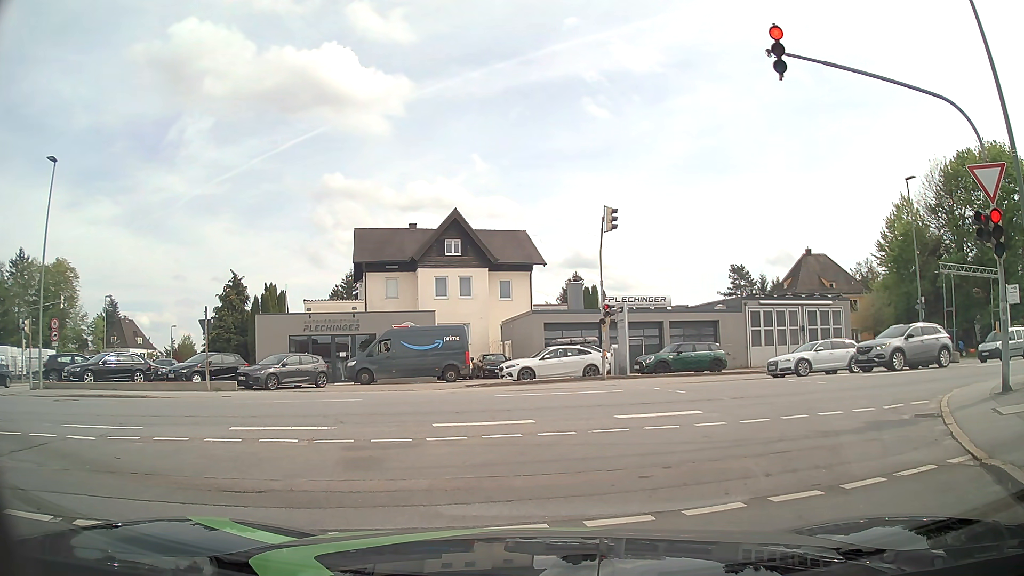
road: residential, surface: asphalt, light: Day
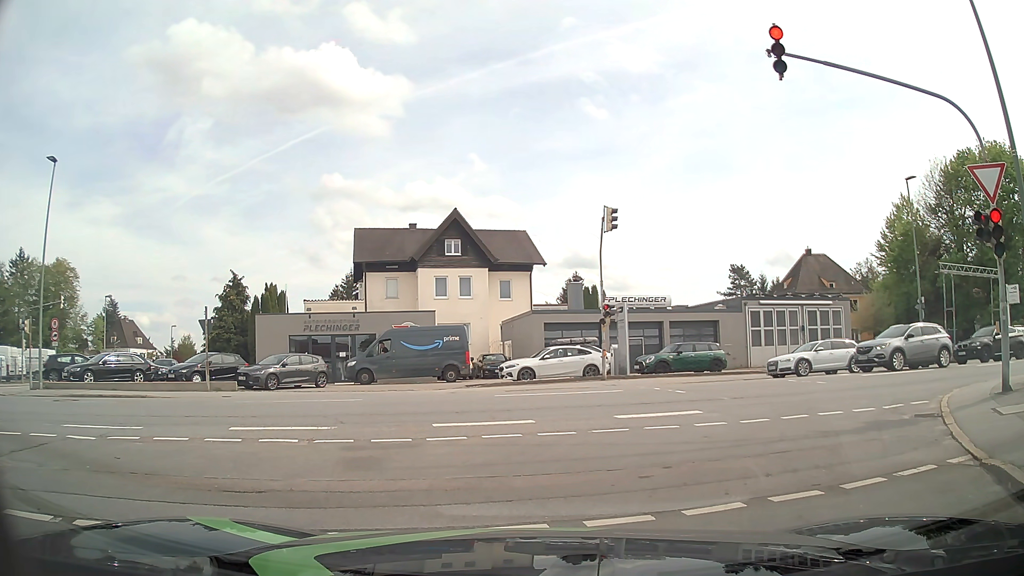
(0.0, 0.0) m; 0°
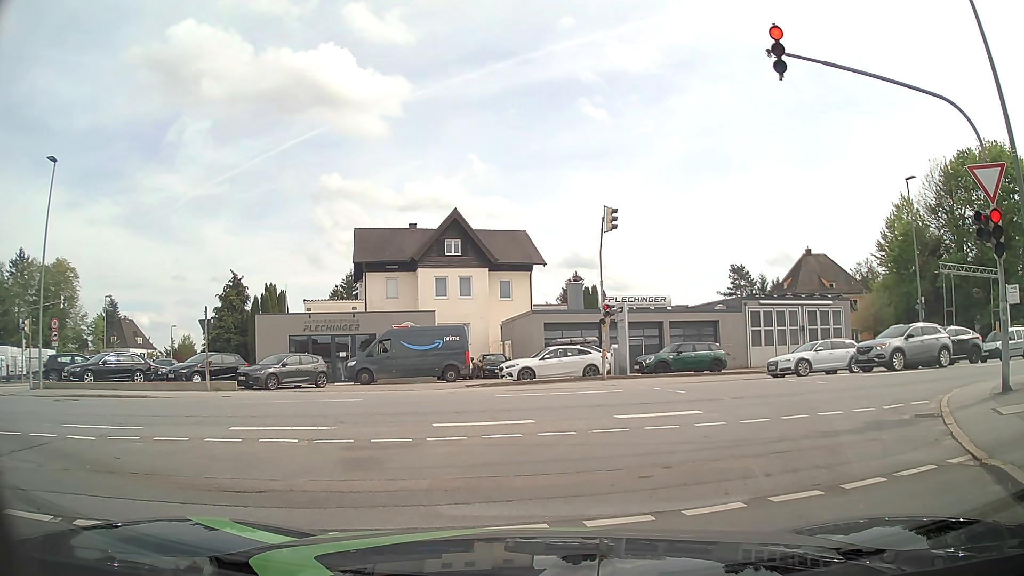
(0.0, 0.0) m; 0°
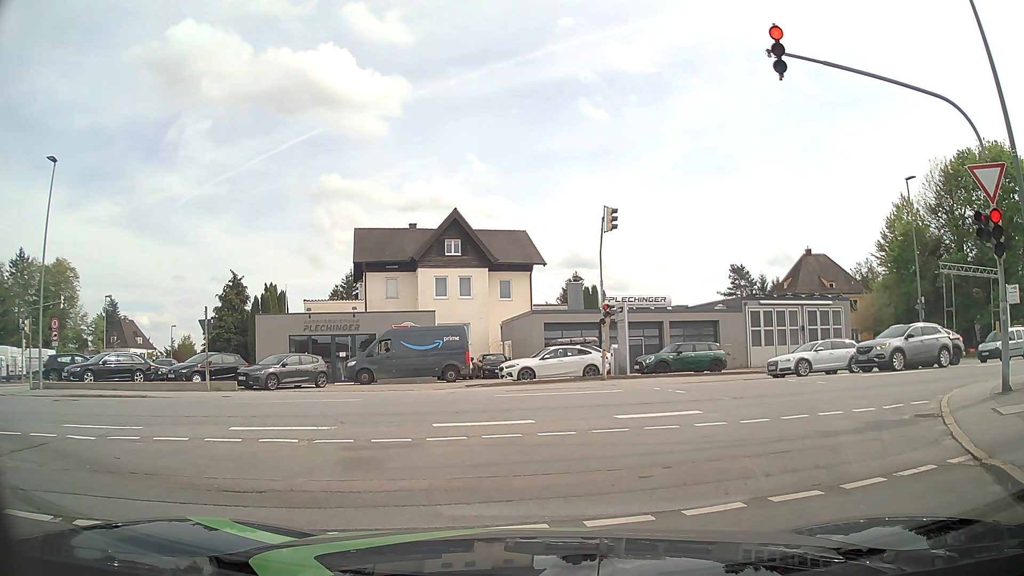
(0.0, 0.0) m; 0°
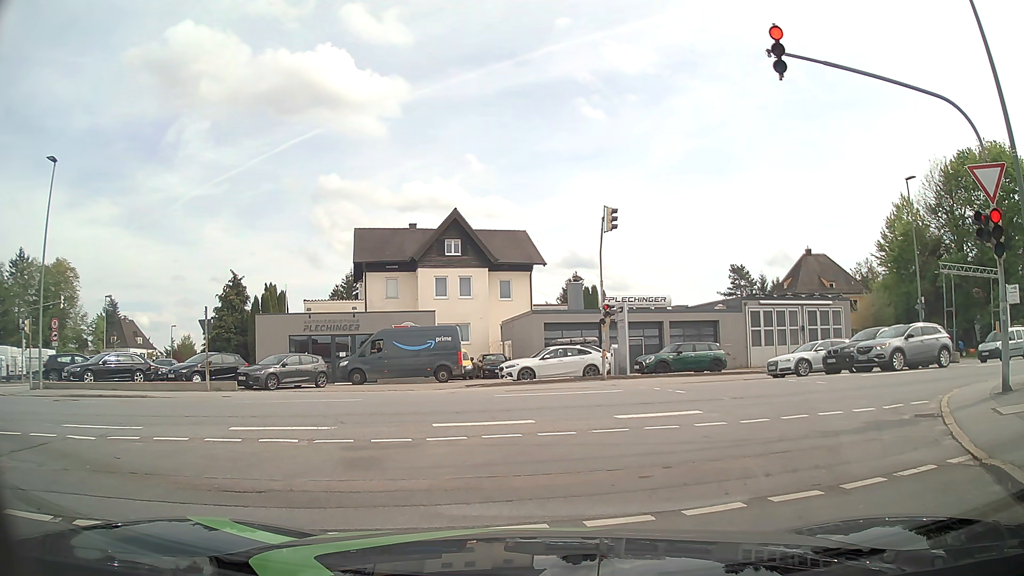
(0.0, 0.0) m; 0°
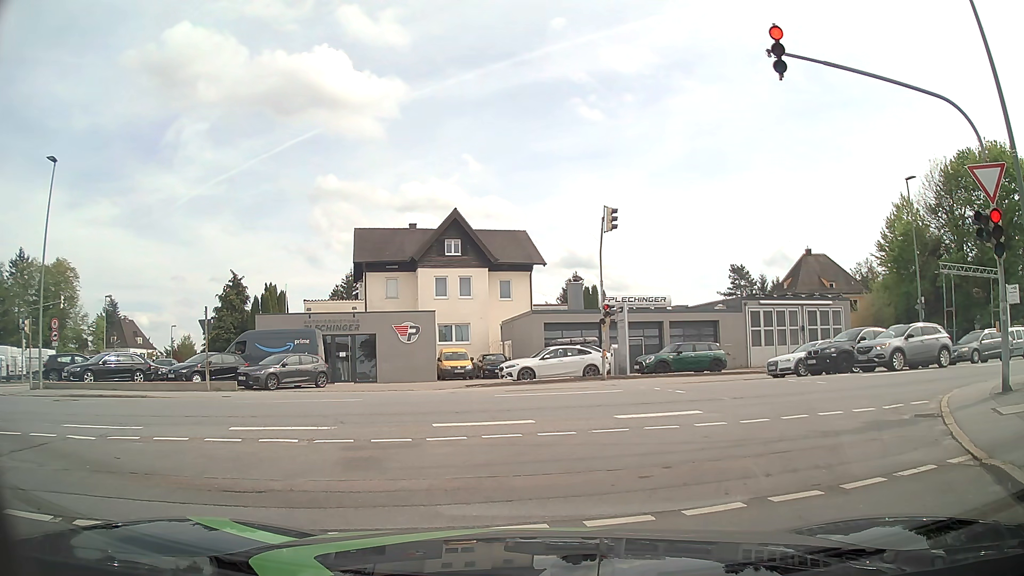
(0.0, 0.0) m; 0°
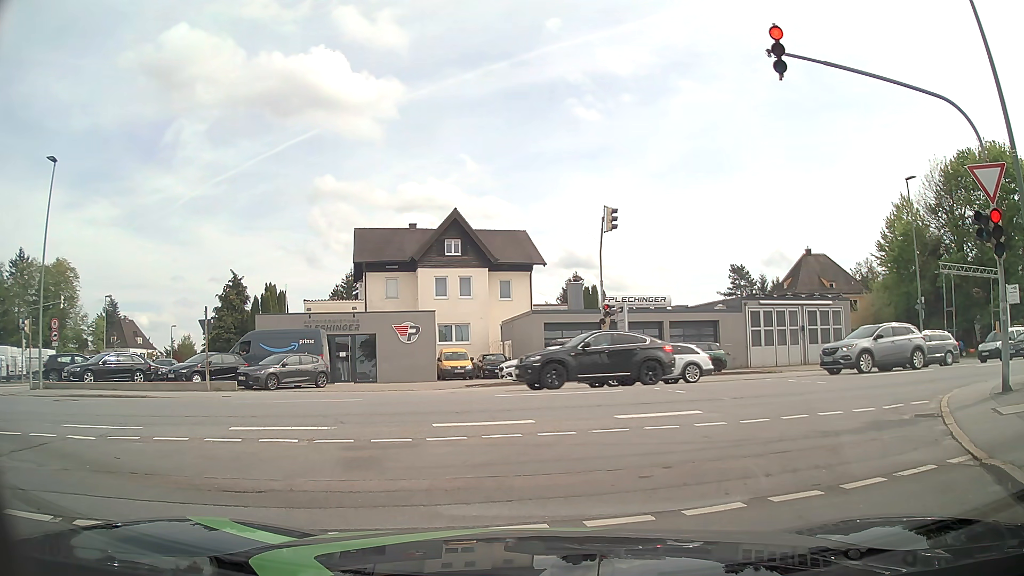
(0.0, 0.0) m; 0°
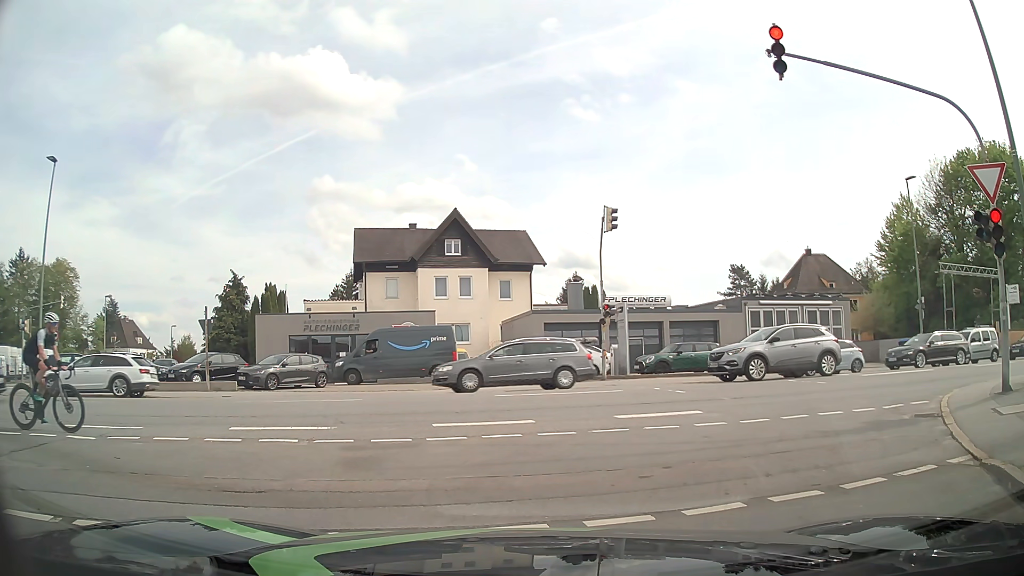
(0.0, 0.0) m; 0°
(+2, +10) (+9, +16) (+19, +20) (+28, +22) (+38, +25) (+48, +27) (+57, +30) (+67, +32) (+77, +35) (+86, +37) m
